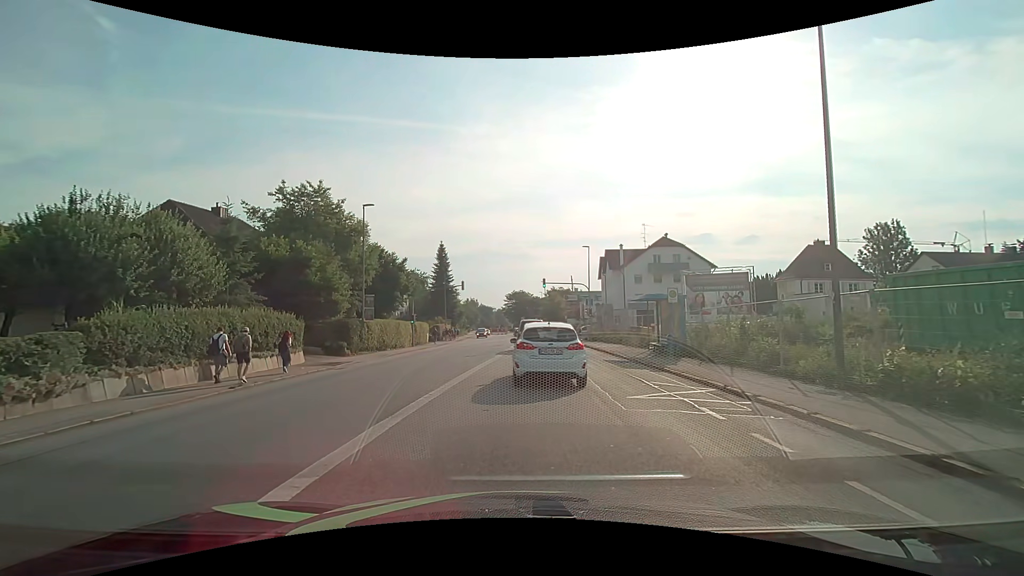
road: tertiary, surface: asphalt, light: Day
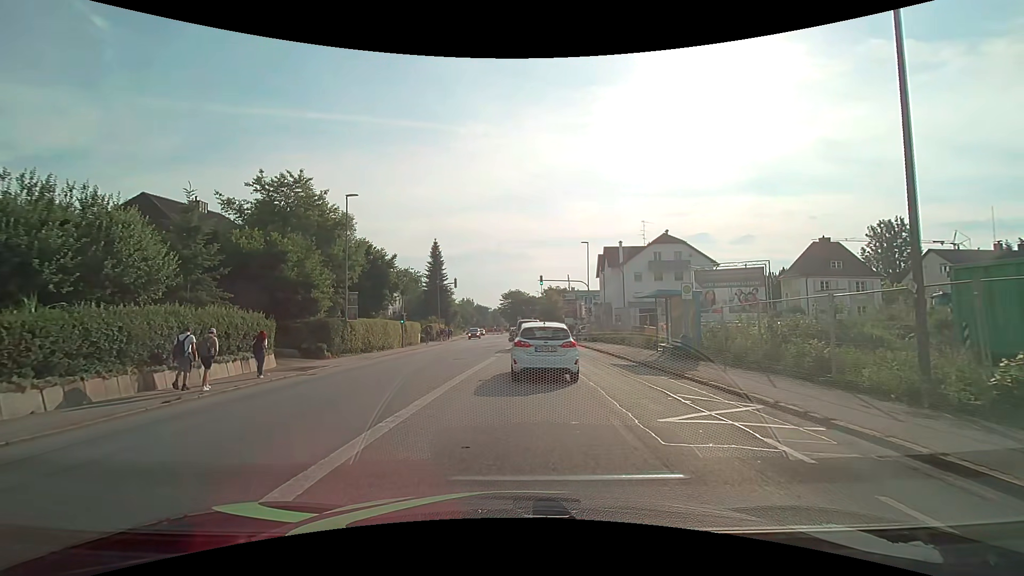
(0.0, +2.5) m; 0°
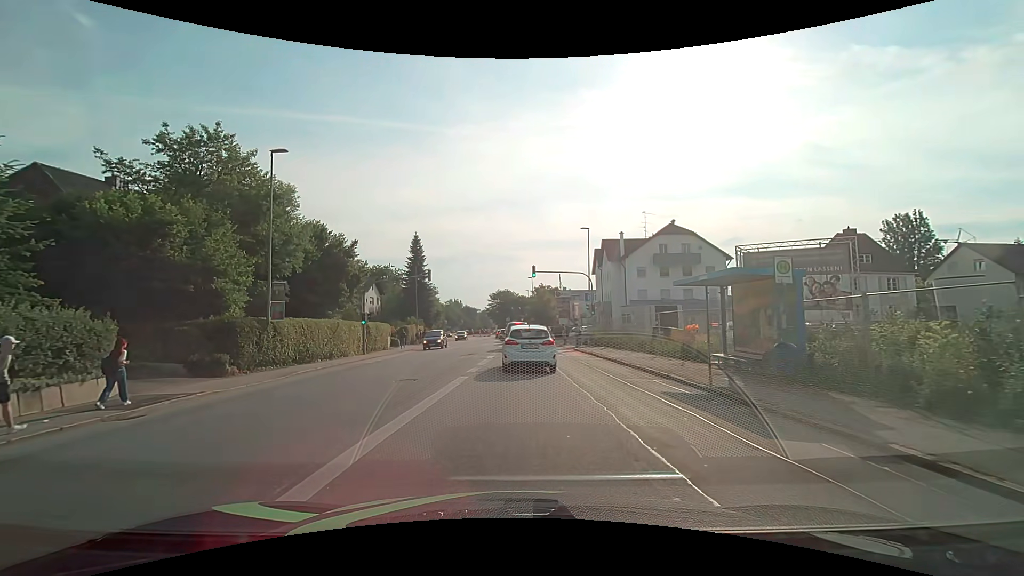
(+0.1, +8.4) m; +1°
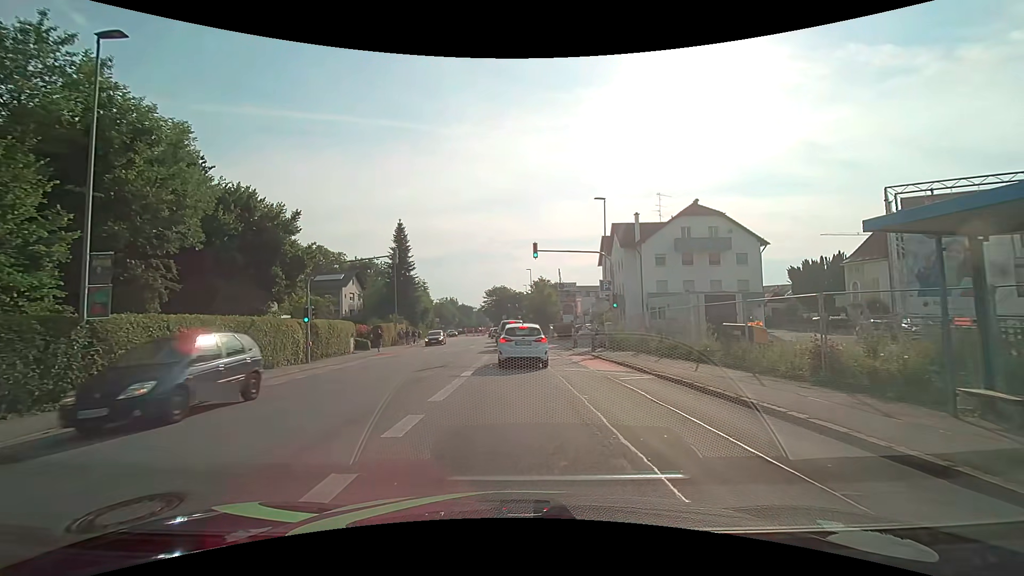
(+0.1, +9.6) m; +1°
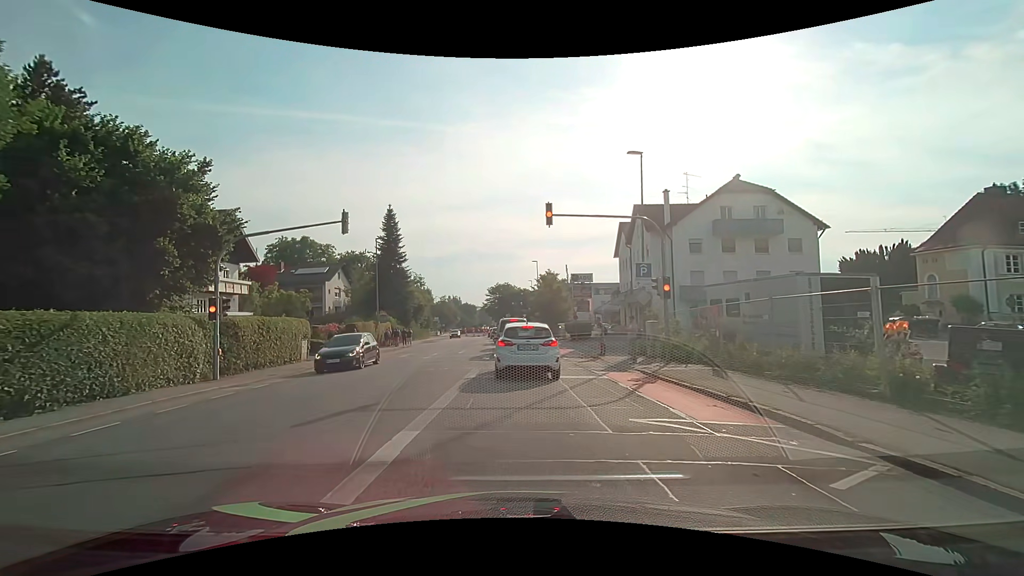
(-0.1, +8.8) m; 0°
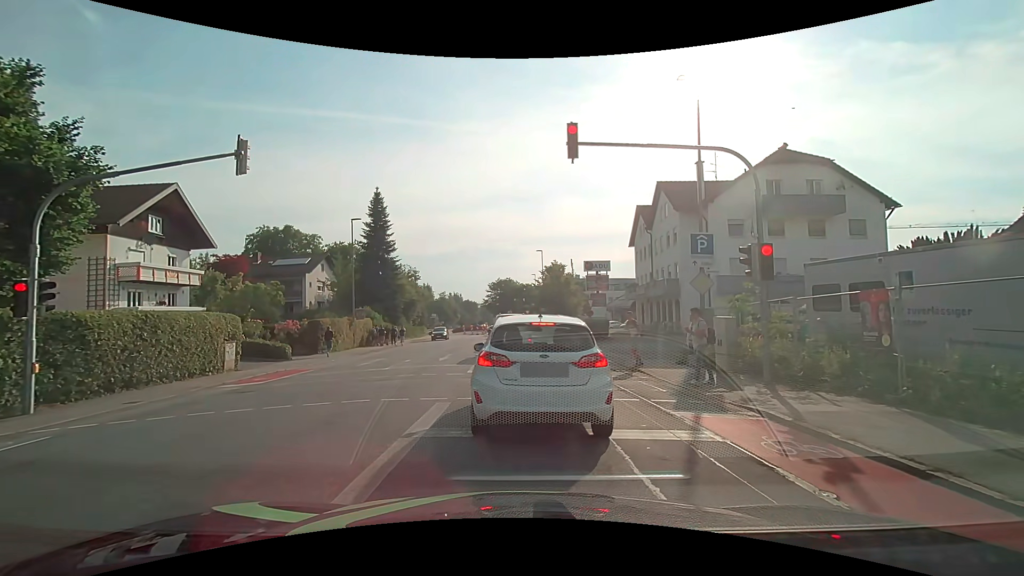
(-0.1, +7.1) m; -2°
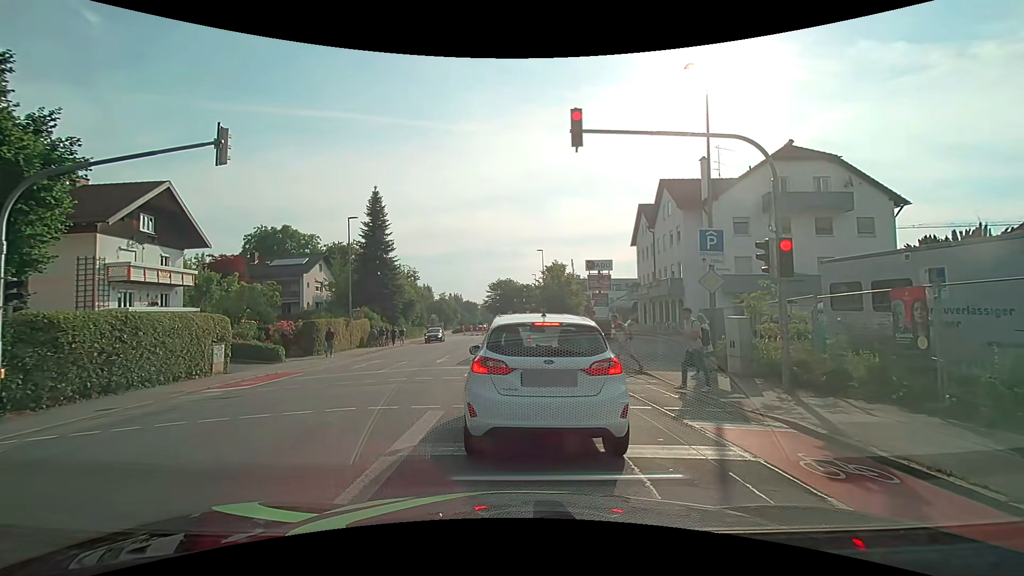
(0.0, +0.7) m; +1°
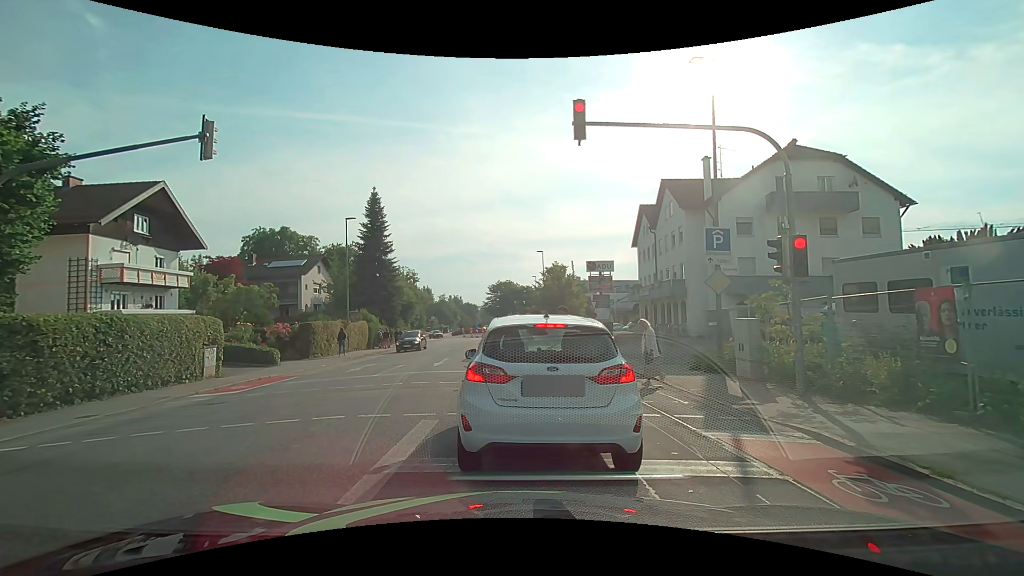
(0.0, +0.6) m; 0°
(0, +10) (0, +20) (0, +30) (-1, +40) (-2, +50) (-2, +60) (-3, +70) (-4, +80) (-3, +90) (-2, +100) m
